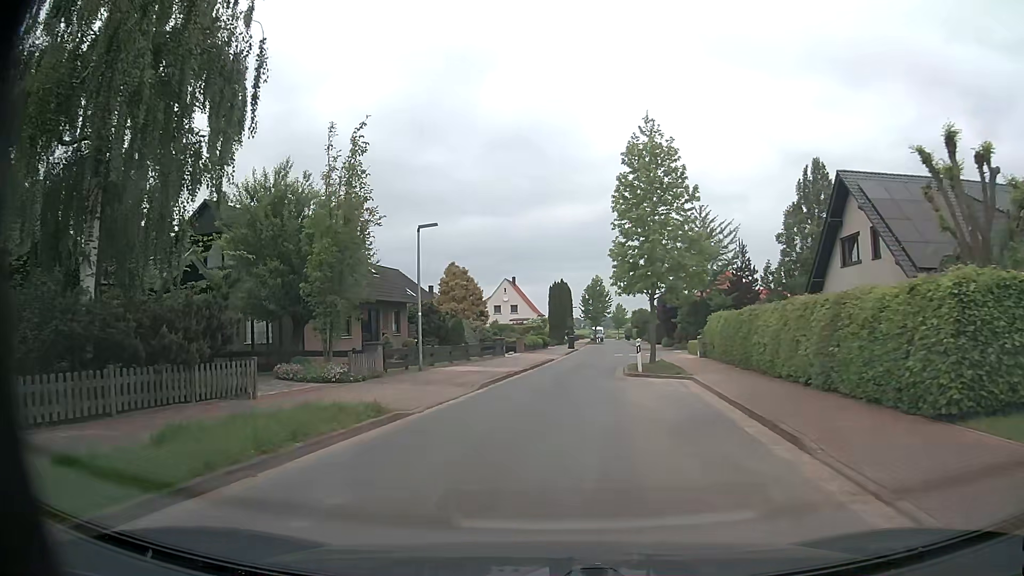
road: residential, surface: asphalt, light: Day
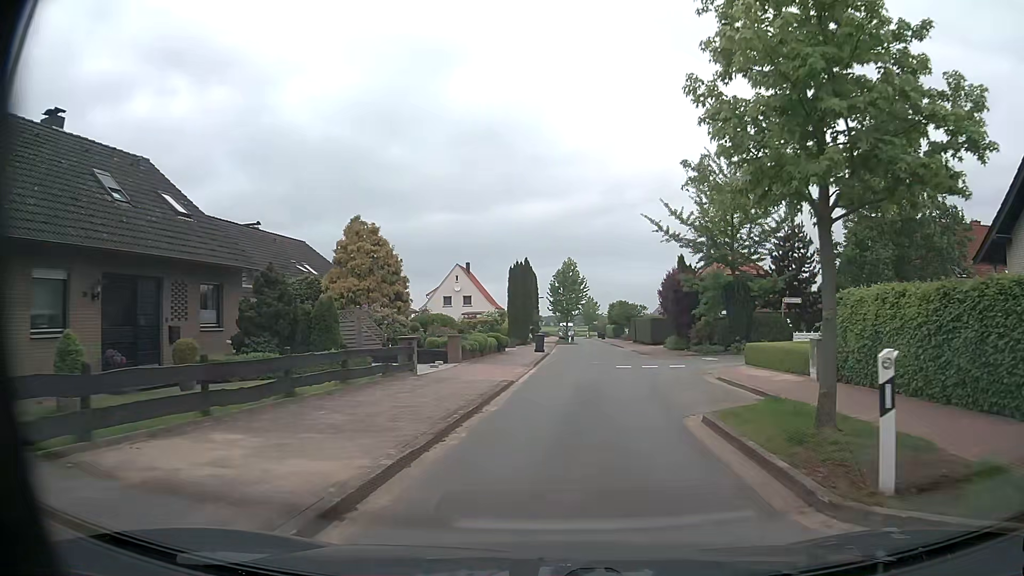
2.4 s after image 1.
(+0.1, +18.0) m; +3°
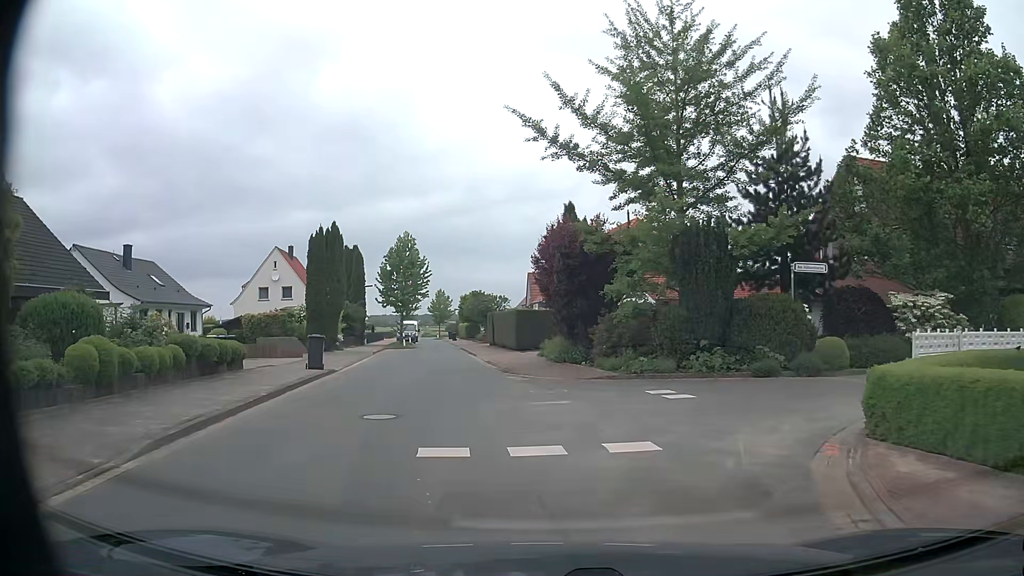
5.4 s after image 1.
(+2.0, +17.8) m; +12°
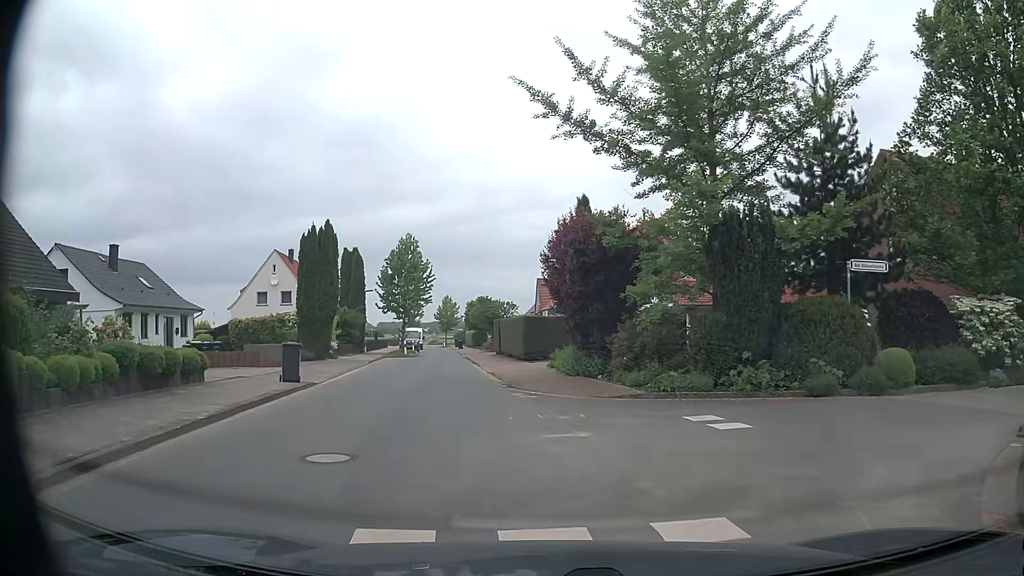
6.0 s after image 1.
(0.0, +2.9) m; -1°
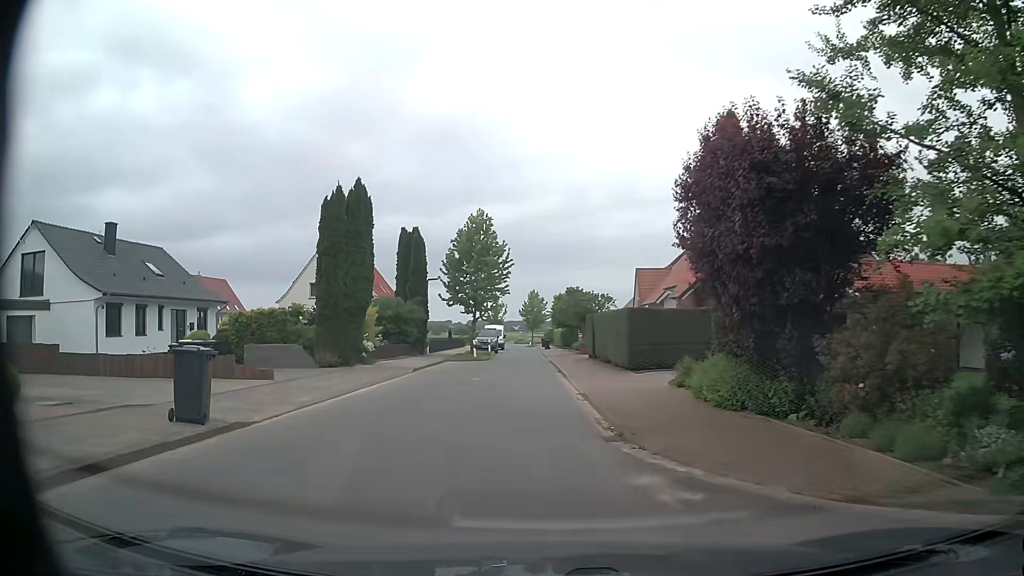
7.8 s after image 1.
(-0.4, +9.6) m; -6°
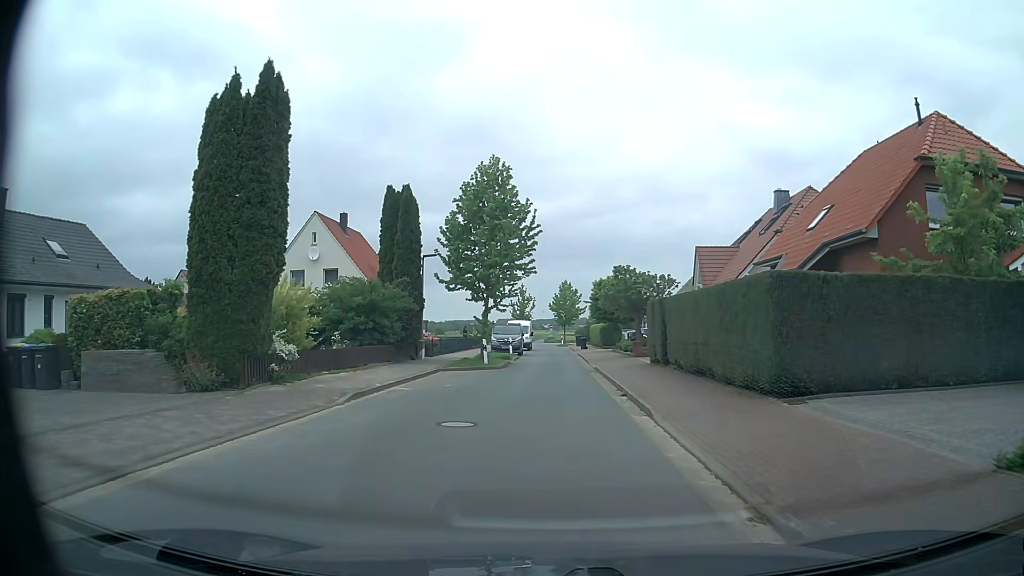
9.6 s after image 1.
(-0.6, +12.1) m; -4°
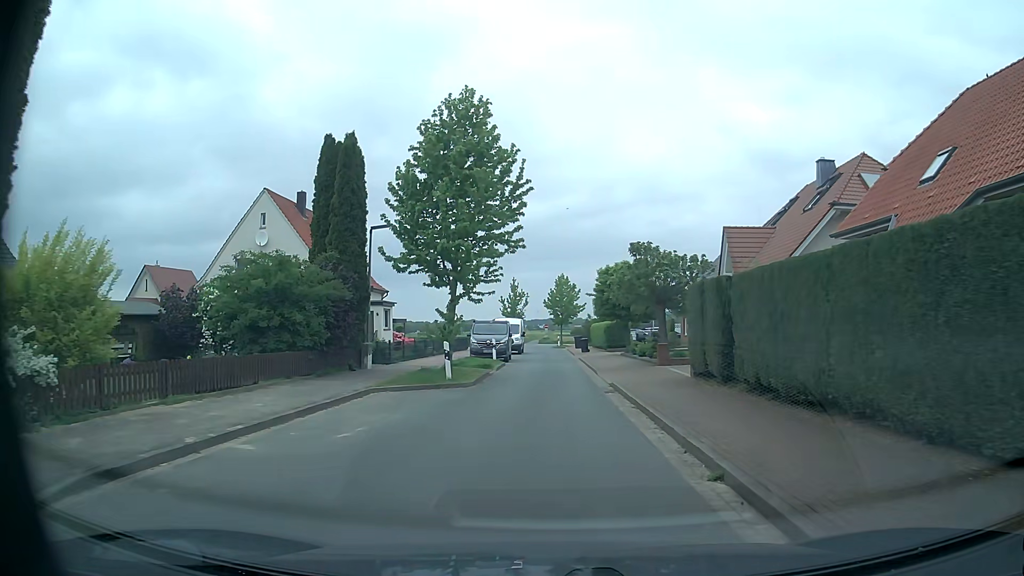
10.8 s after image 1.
(+0.1, +8.7) m; +1°
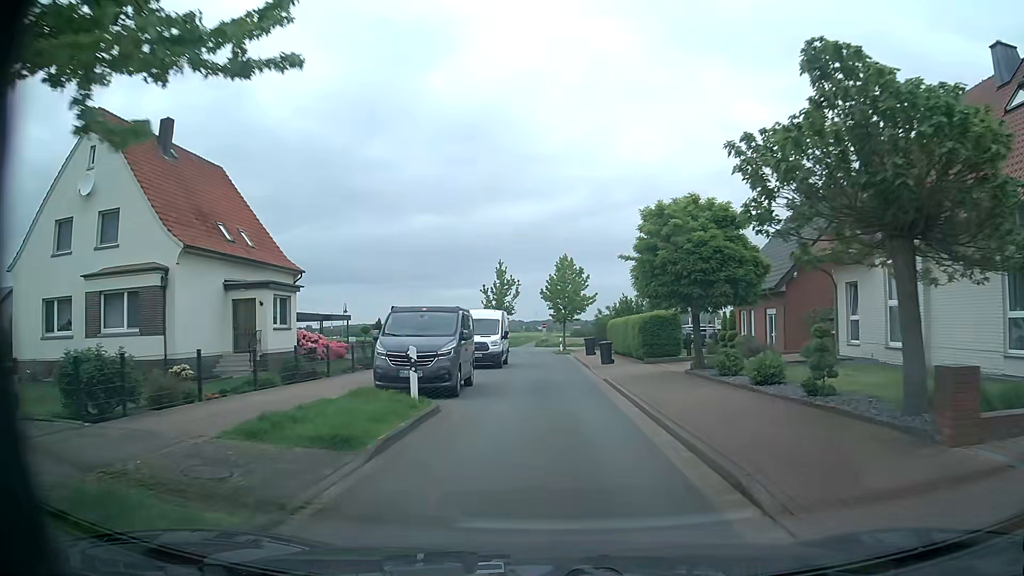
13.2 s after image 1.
(0.0, +17.9) m; 0°
(0, +10) (0, +20) (0, +30) (-1, +40) (-1, +50) (-1, +60) (0, +70) (-7, +77) (-17, +77) (-27, +76) m
